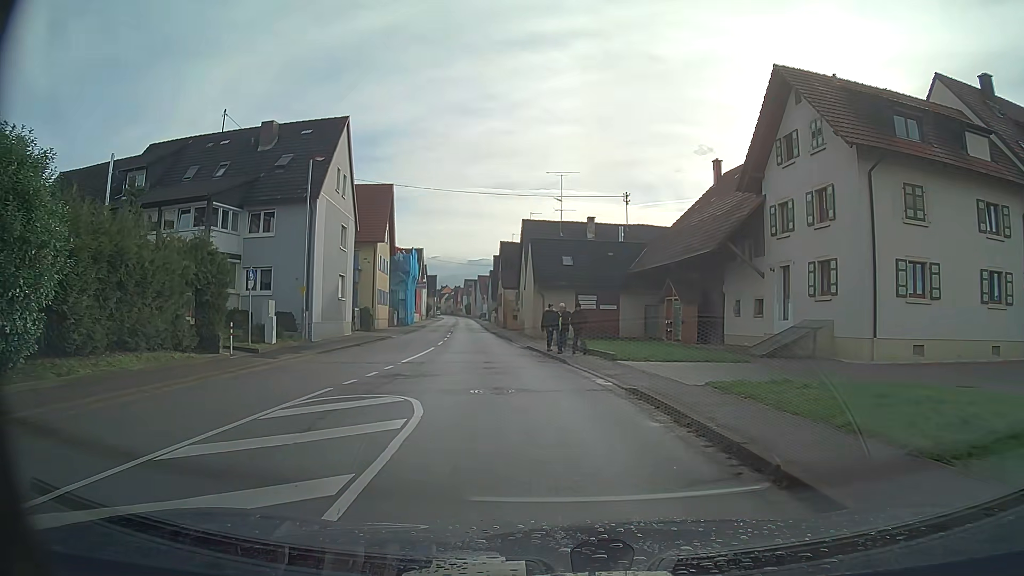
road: secondary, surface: asphalt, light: Day
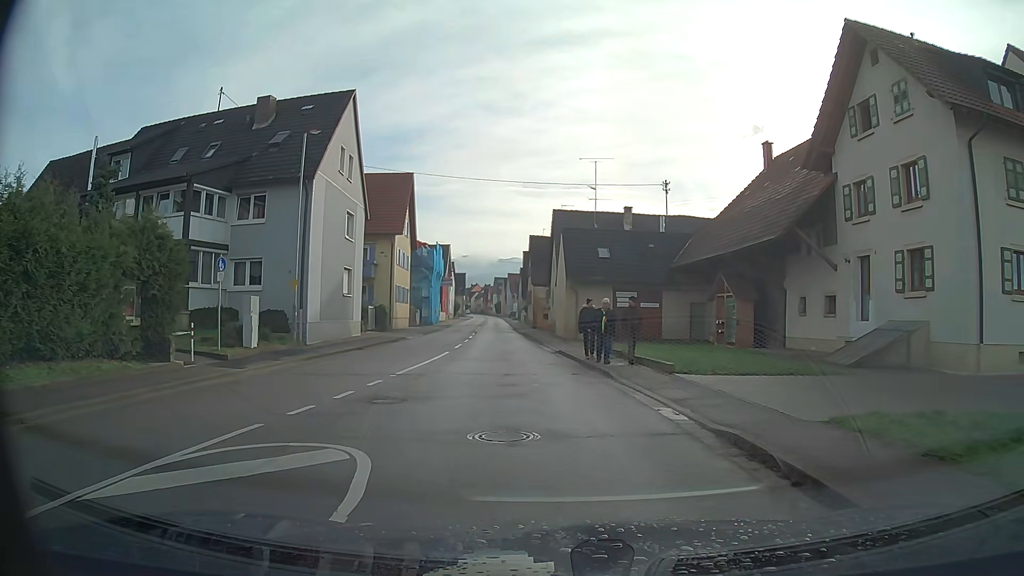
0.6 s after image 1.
(-0.1, +4.5) m; -2°
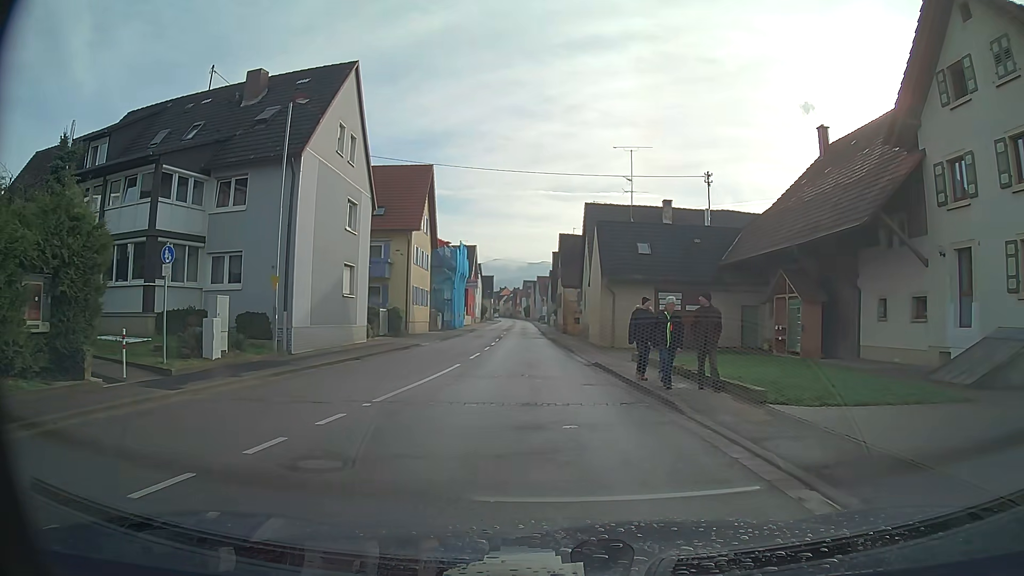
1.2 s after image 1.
(-0.1, +4.5) m; -2°
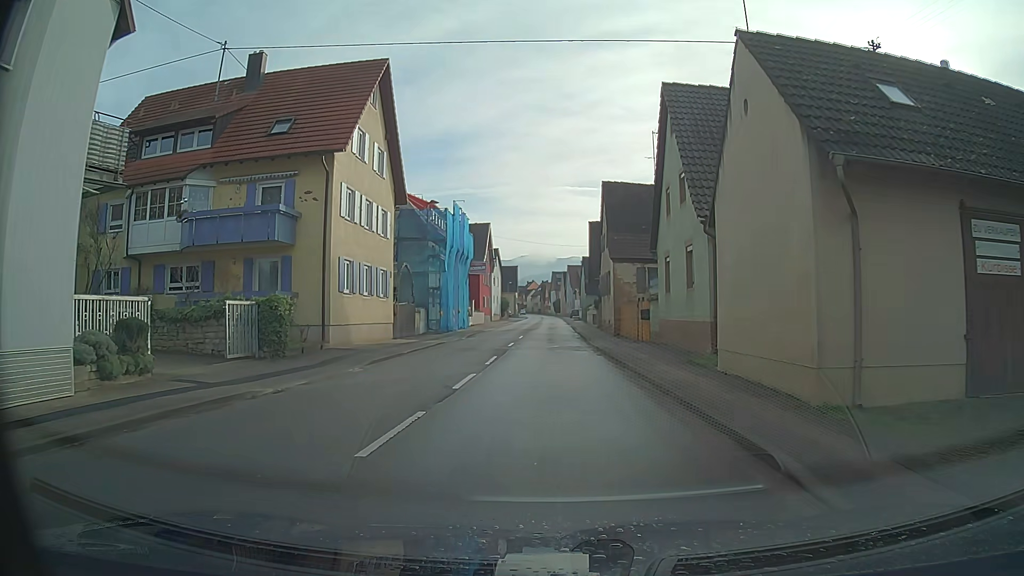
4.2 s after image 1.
(-0.5, +22.6) m; -2°
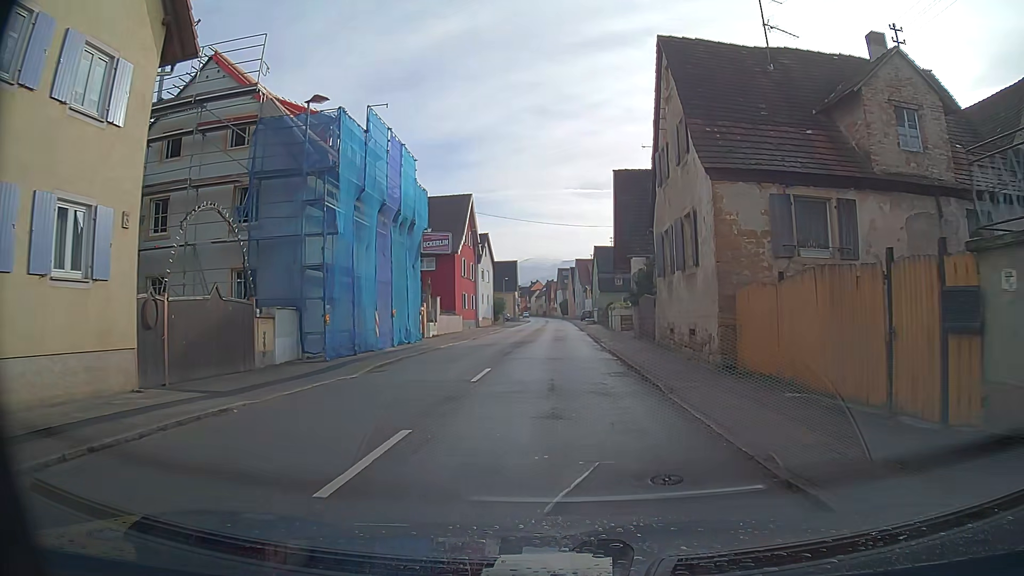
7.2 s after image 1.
(-0.2, +22.4) m; 0°
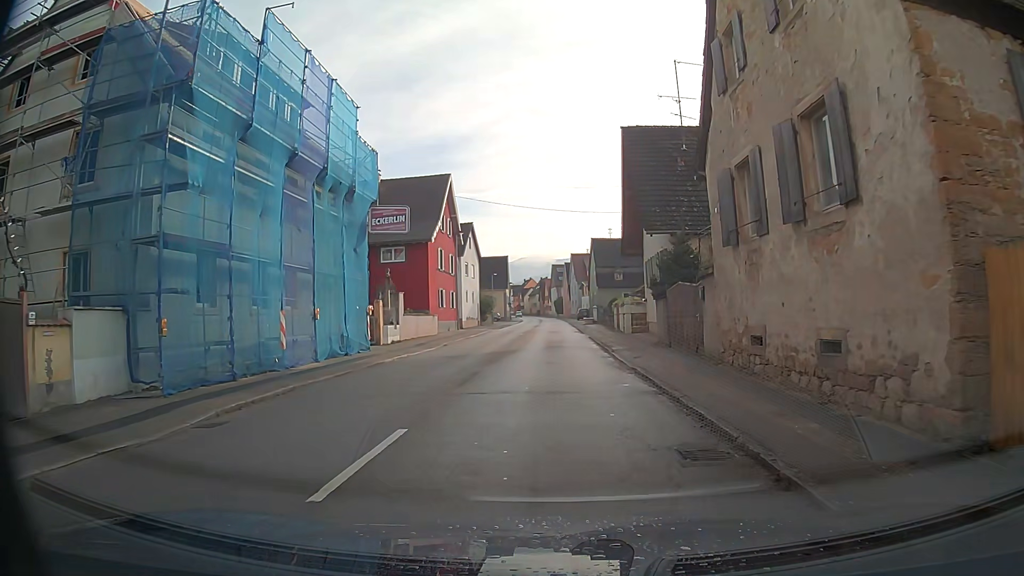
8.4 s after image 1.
(0.0, +8.9) m; +1°
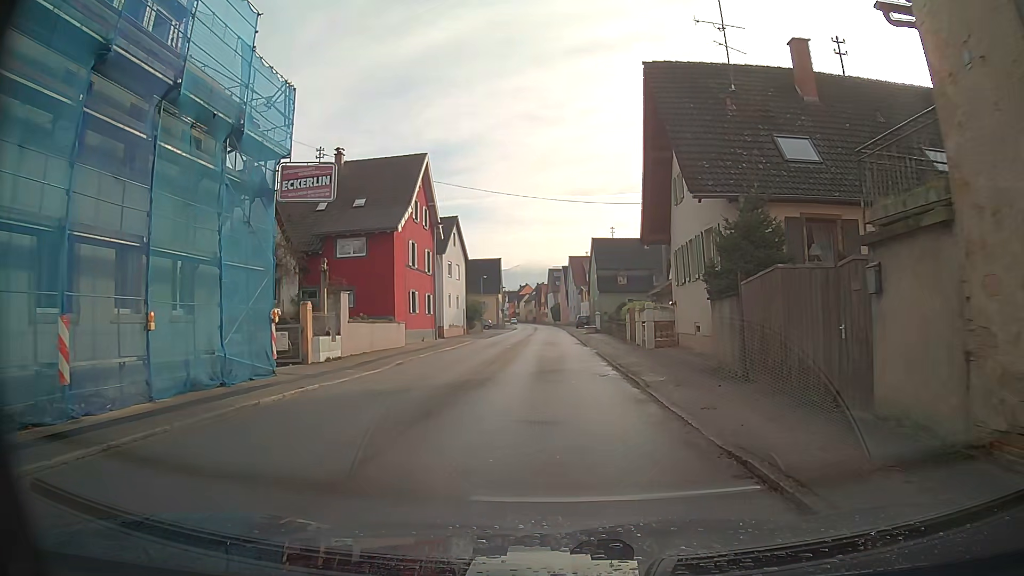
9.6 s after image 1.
(0.0, +8.9) m; 0°
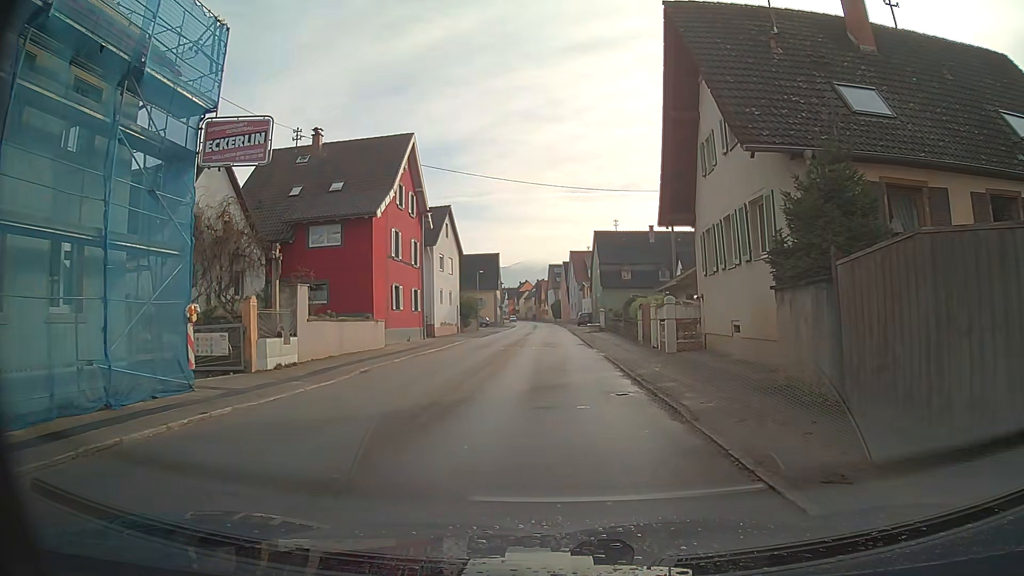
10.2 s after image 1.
(0.0, +4.4) m; 0°
